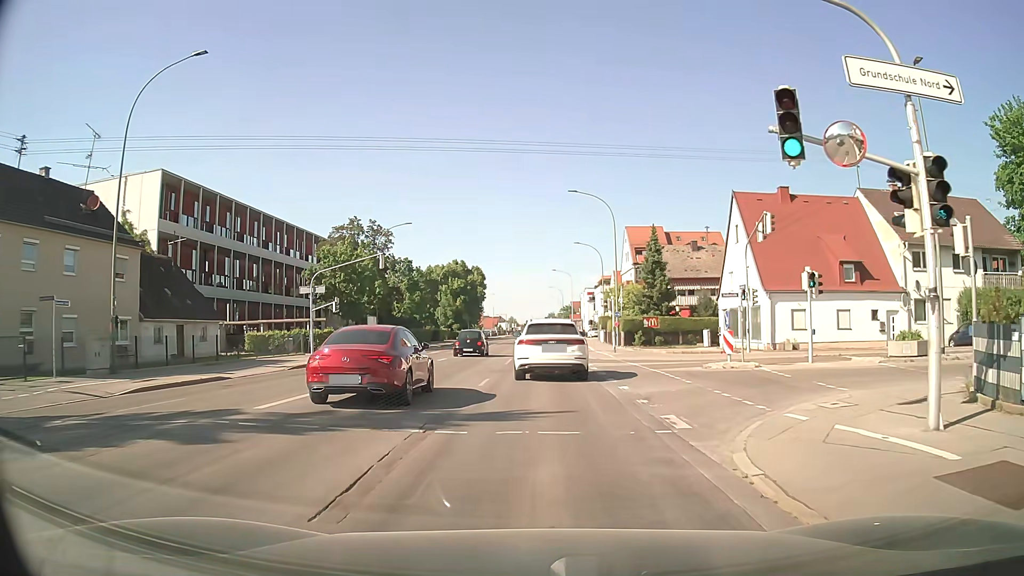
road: tertiary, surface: asphalt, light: Day
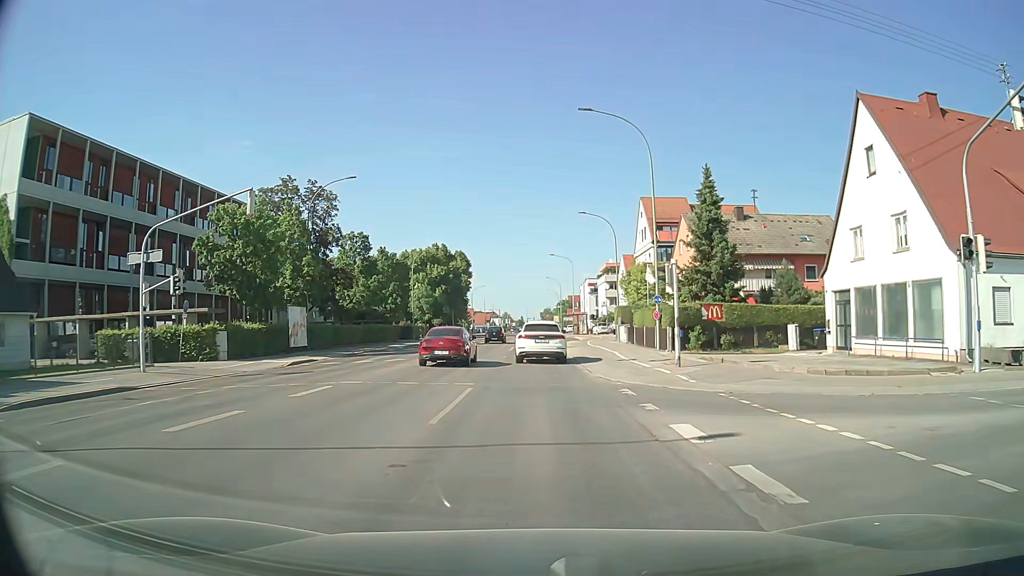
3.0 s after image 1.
(+0.1, +19.5) m; 0°
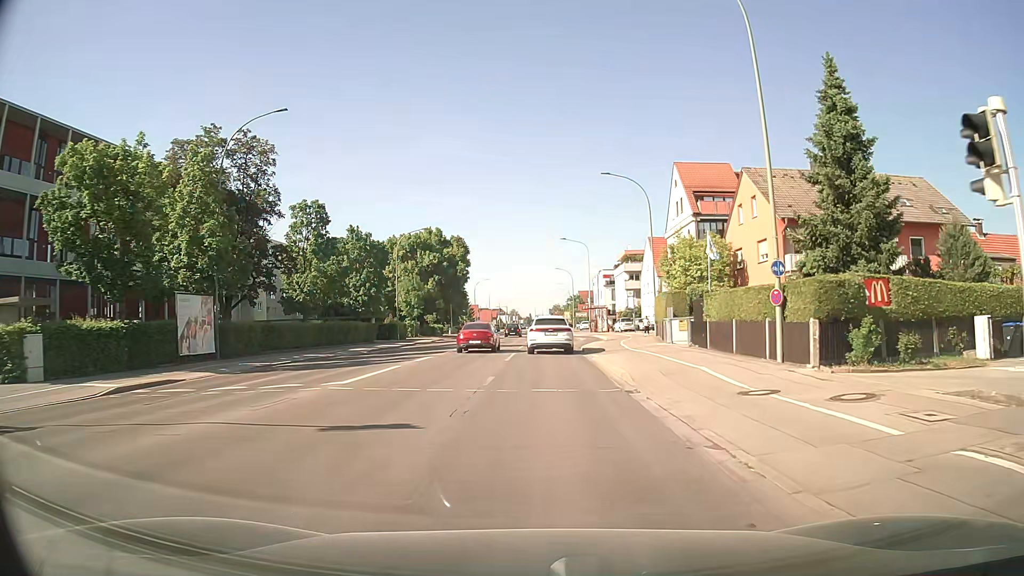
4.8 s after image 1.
(0.0, +15.6) m; 0°
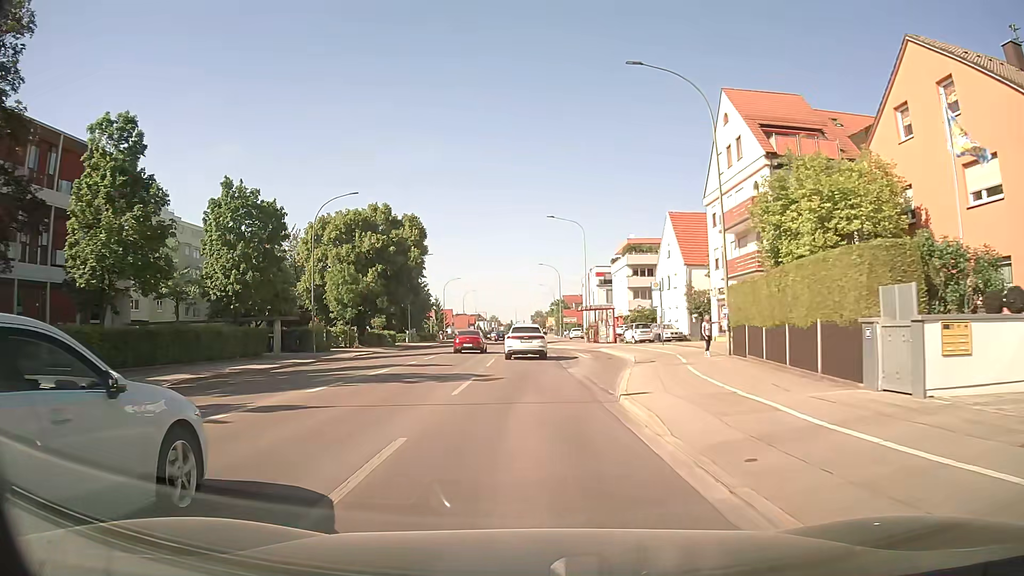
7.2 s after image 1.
(+0.4, +22.8) m; +2°
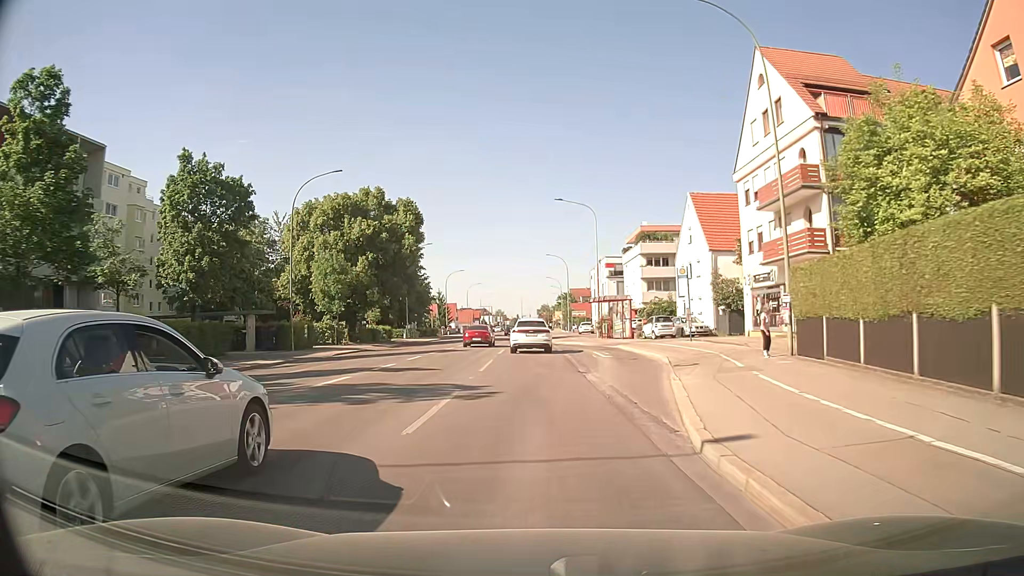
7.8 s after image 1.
(0.0, +6.1) m; 0°
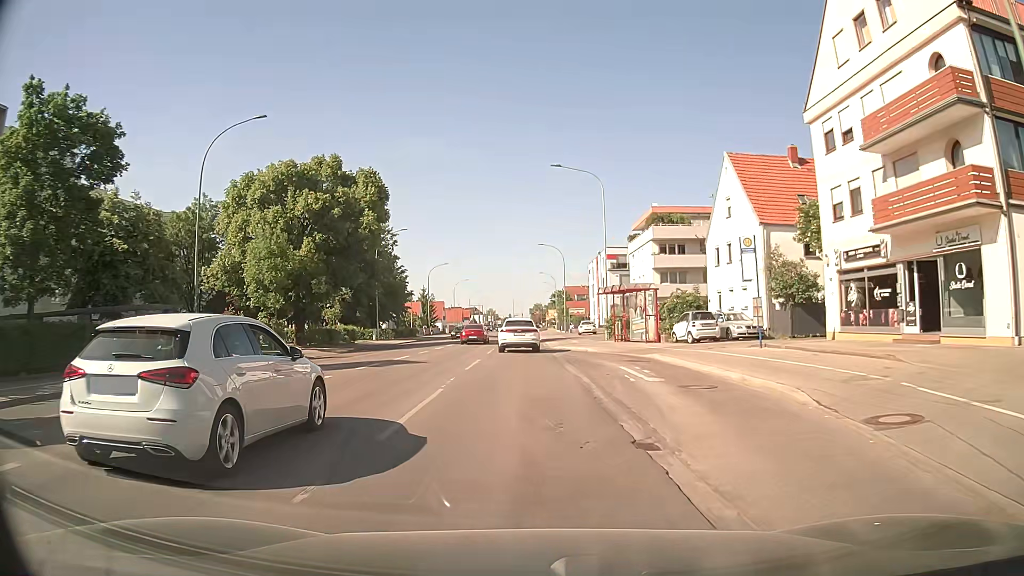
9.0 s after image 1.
(0.0, +12.7) m; 0°
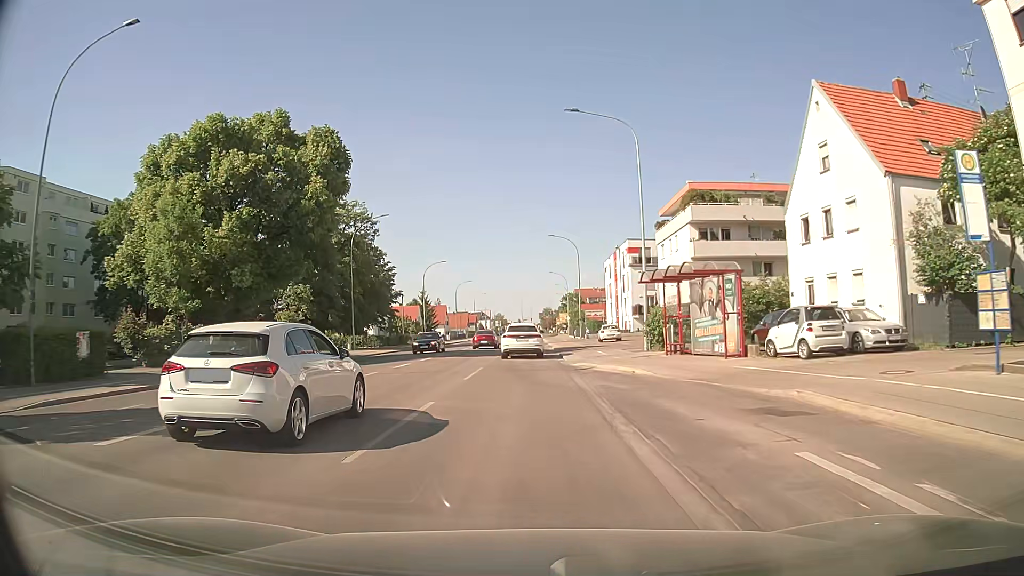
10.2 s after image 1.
(0.0, +13.5) m; -1°
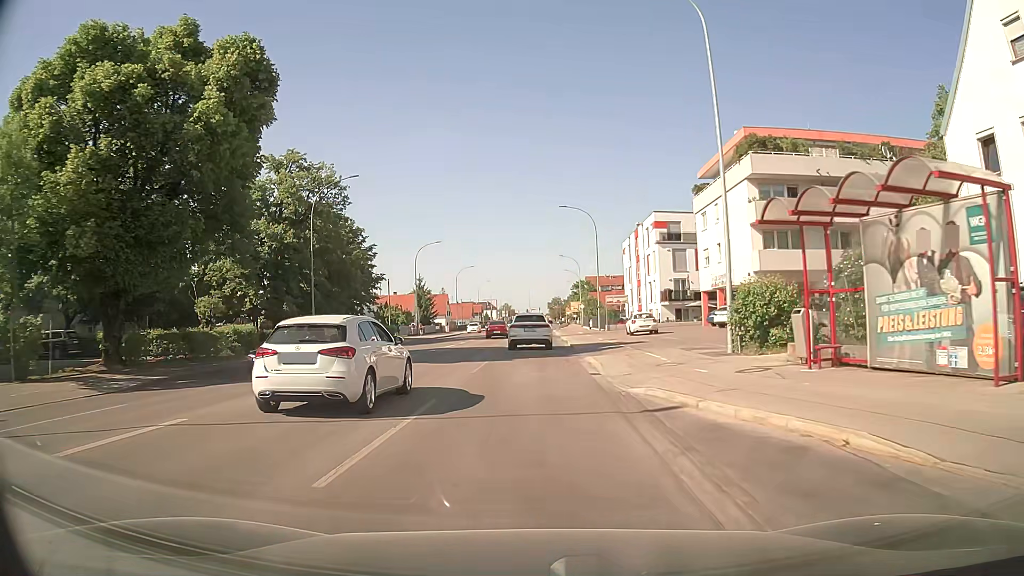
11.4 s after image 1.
(-0.1, +13.1) m; -1°
(0, +10) (0, +20) (0, +30) (0, +40) (0, +50) (0, +60) (0, +70) (0, +80) (0, +90) (+1, +100) m
